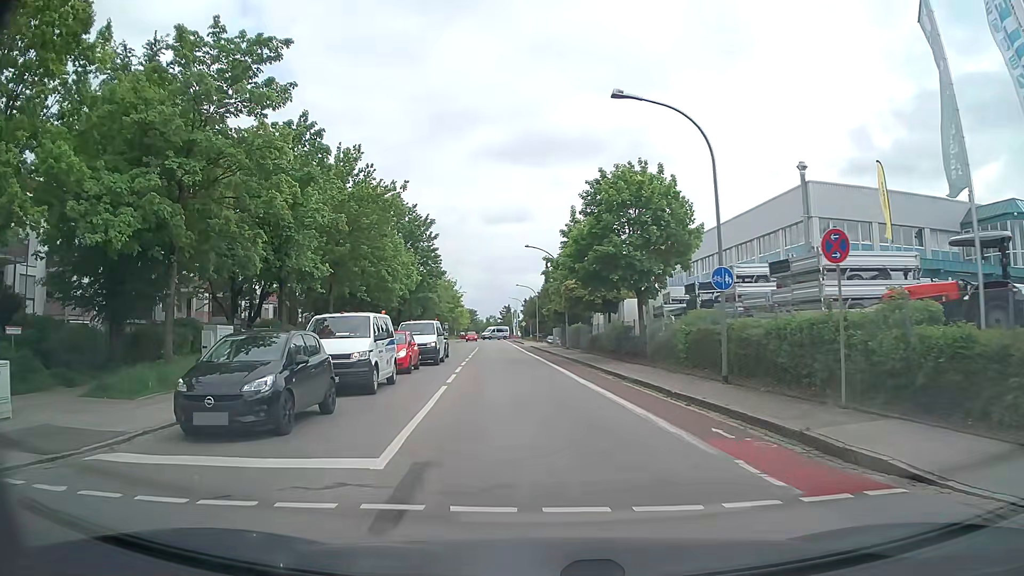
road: tertiary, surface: asphalt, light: Day
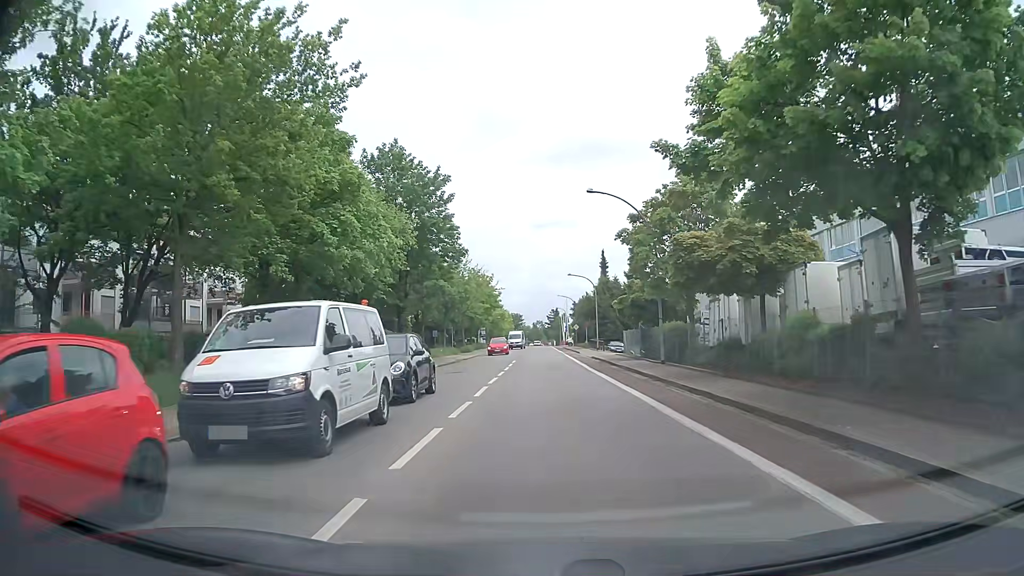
(-1.7, +21.3) m; -5°
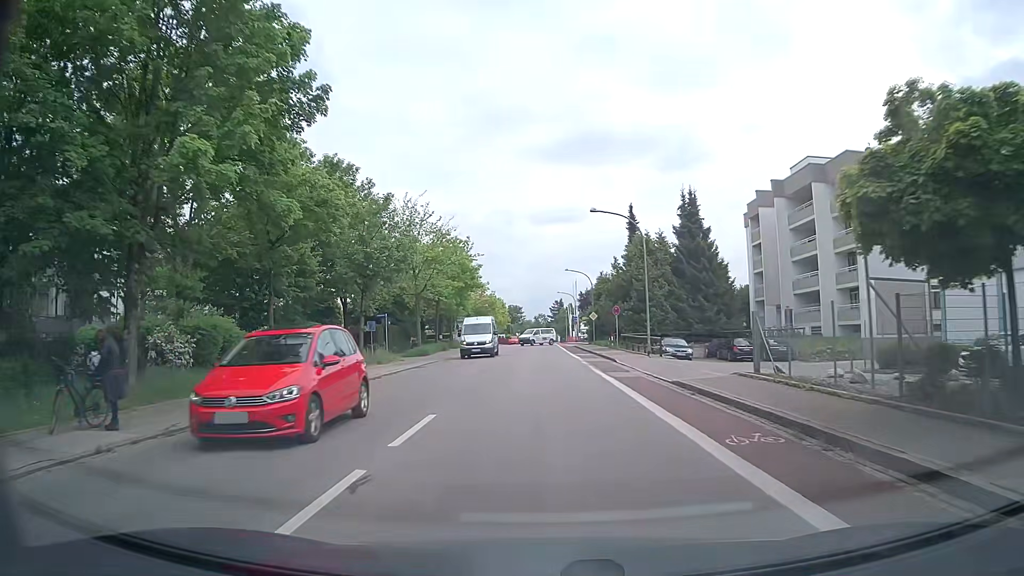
(-0.1, +30.8) m; -1°
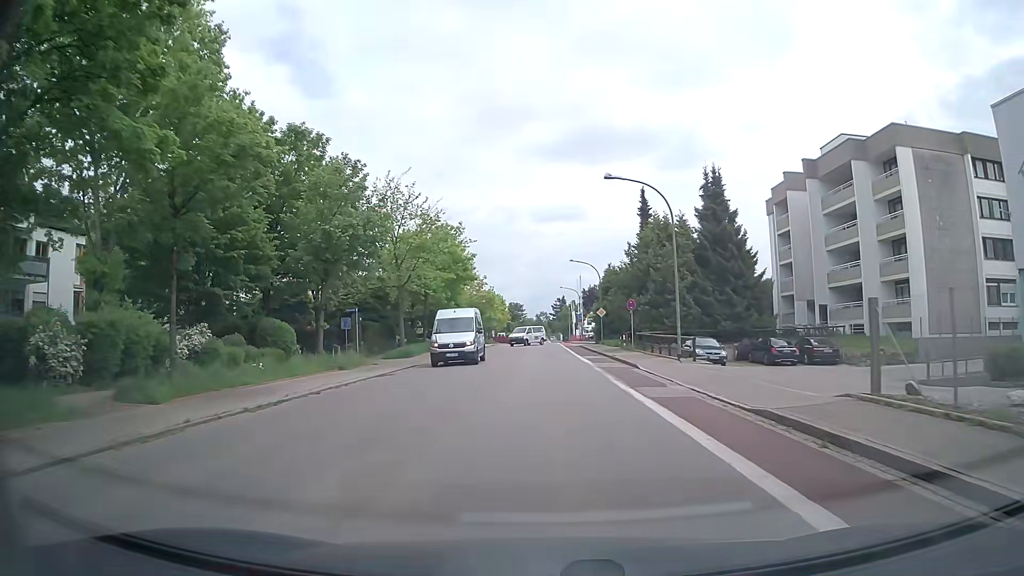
(0.0, +7.0) m; 0°
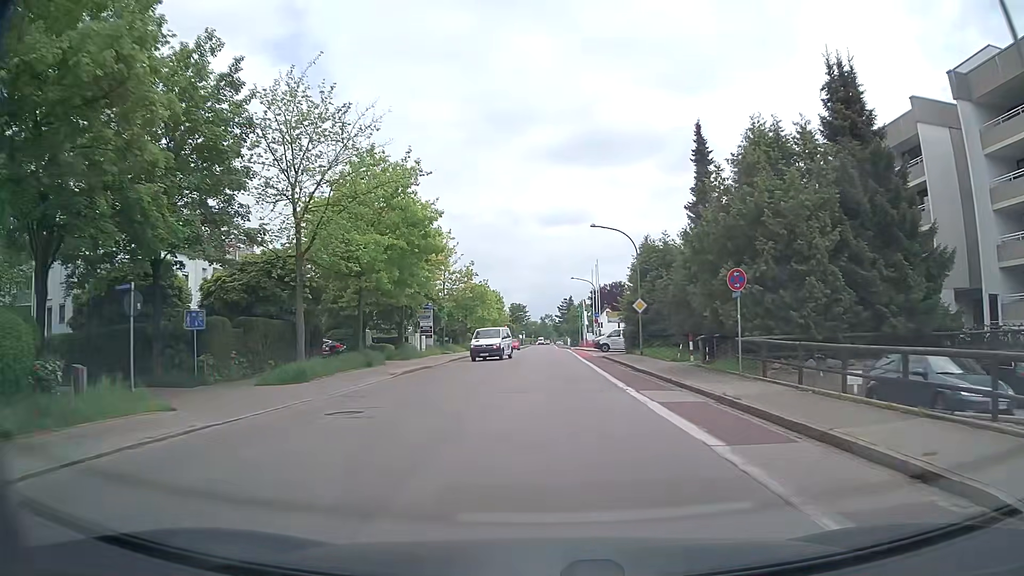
(-0.1, +20.4) m; 0°
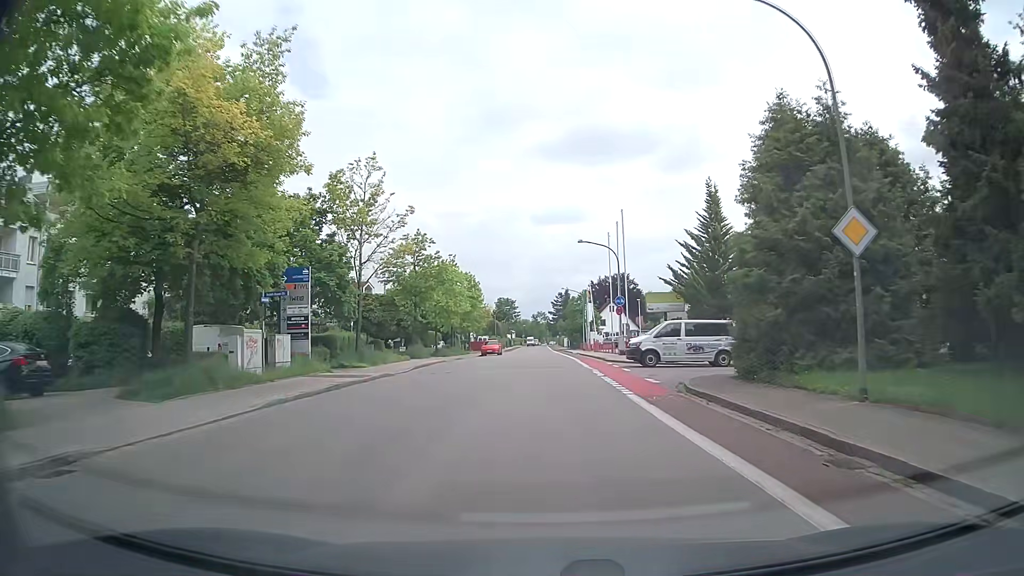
(+0.1, +26.8) m; +1°
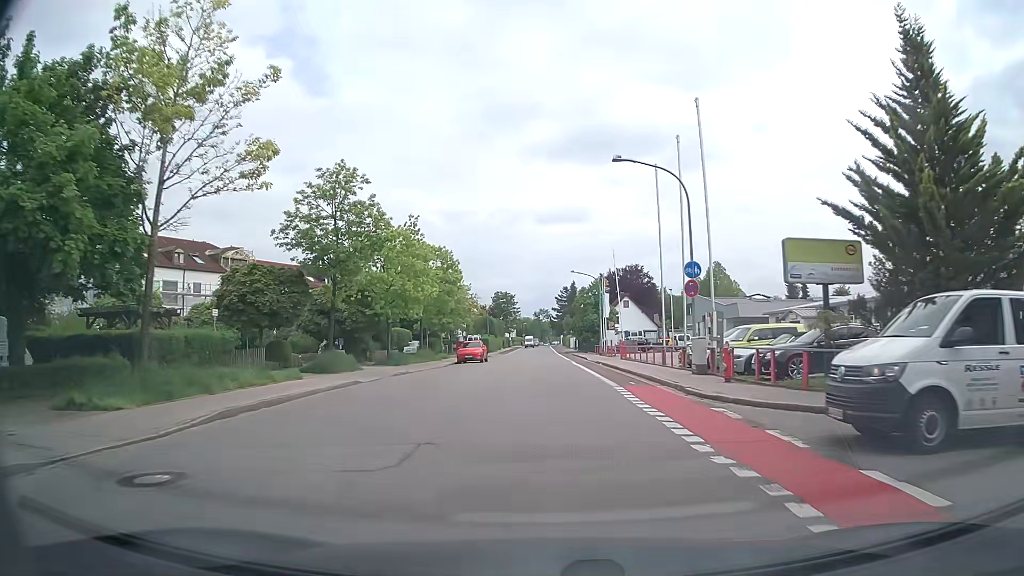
(0.0, +20.4) m; -1°
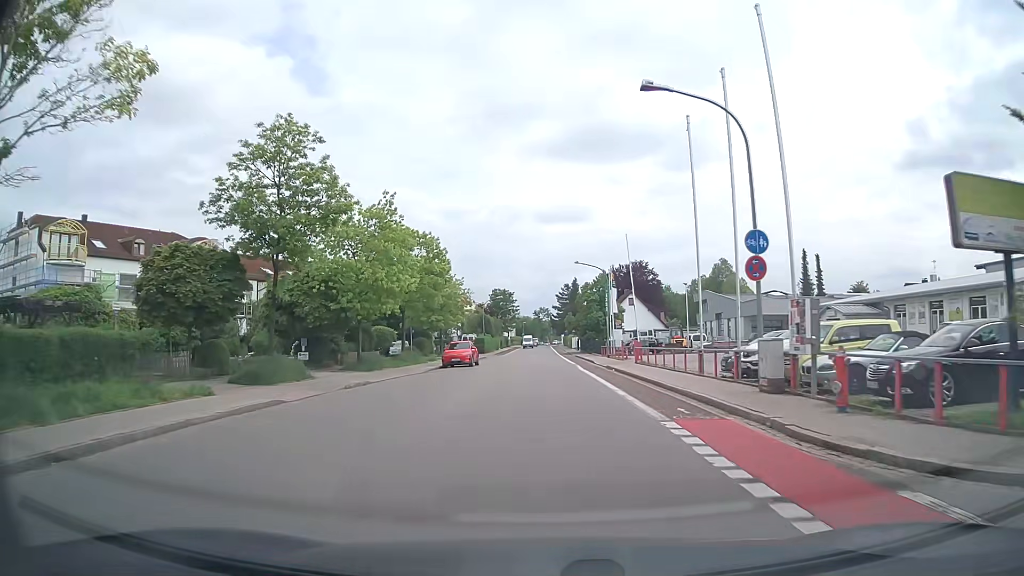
(+0.1, +7.0) m; +1°
(0, +10) (0, +20) (0, +30) (0, +40) (0, +50) (0, +60) (0, +70) (+1, +80) (+1, +90) (+1, +100) m
